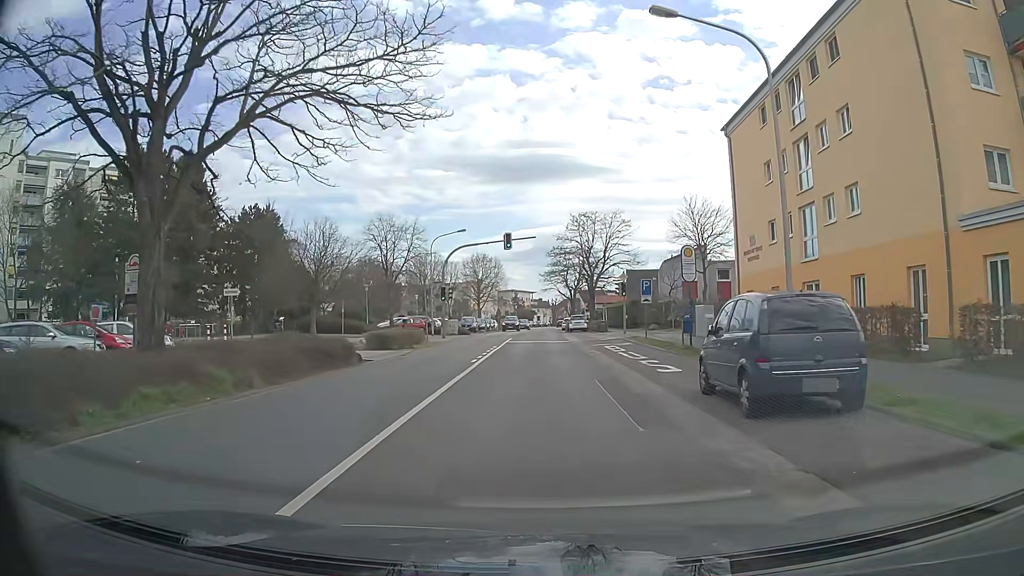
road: tertiary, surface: asphalt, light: Day
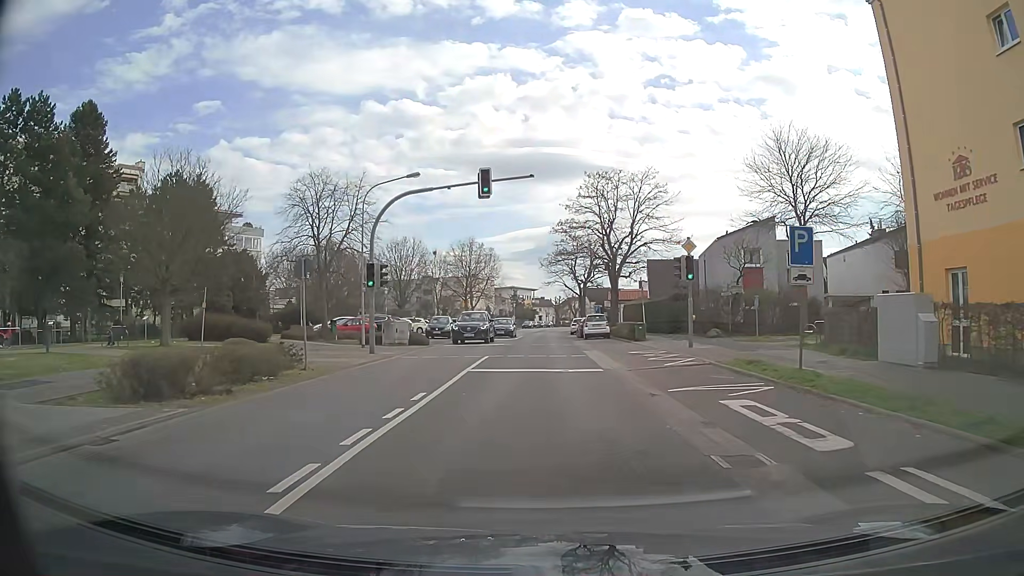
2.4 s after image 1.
(-0.2, +19.2) m; -1°
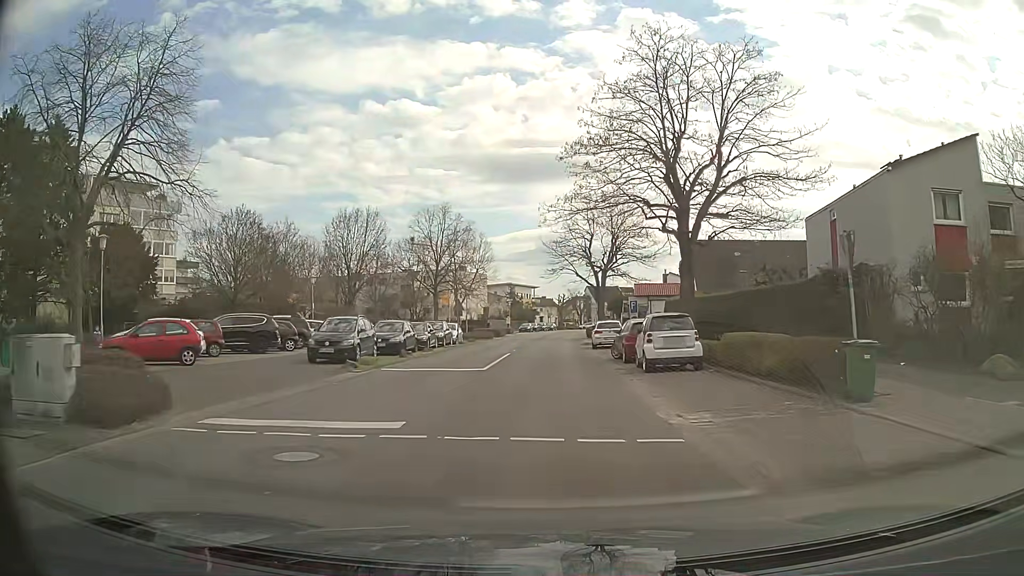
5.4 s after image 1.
(0.0, +24.0) m; -1°
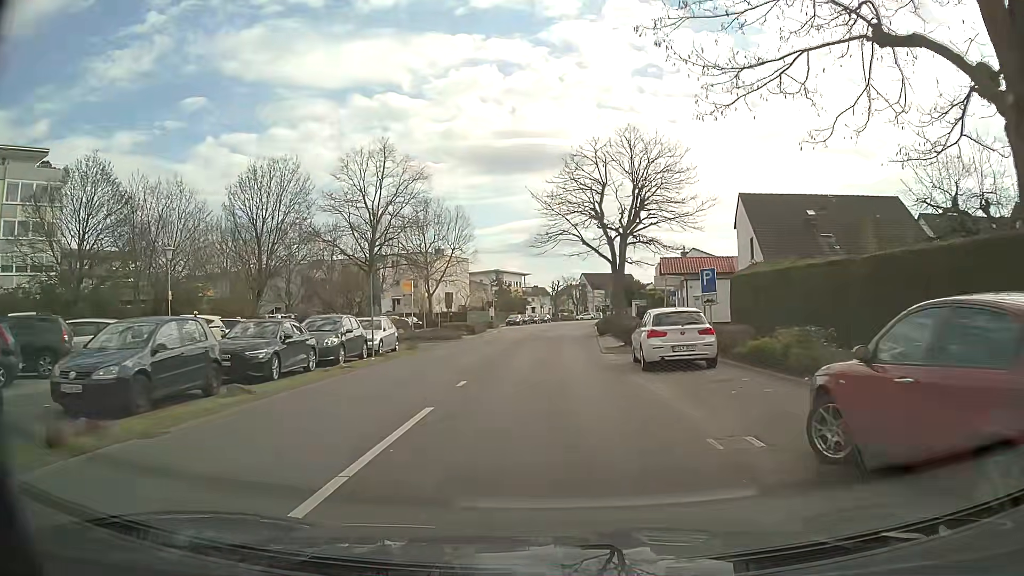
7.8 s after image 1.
(+0.3, +19.3) m; +1°
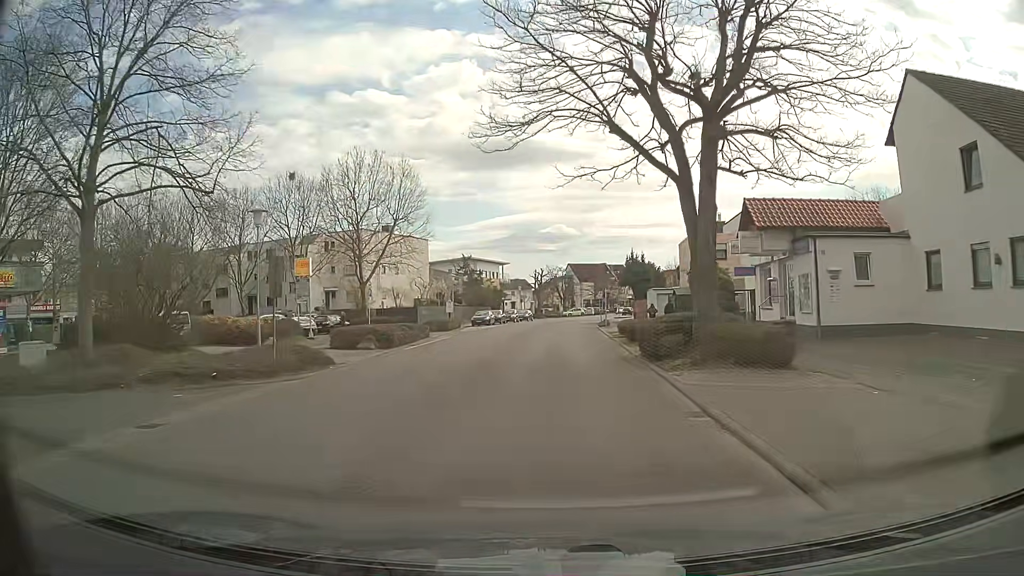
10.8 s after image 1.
(+0.4, +24.3) m; +2°
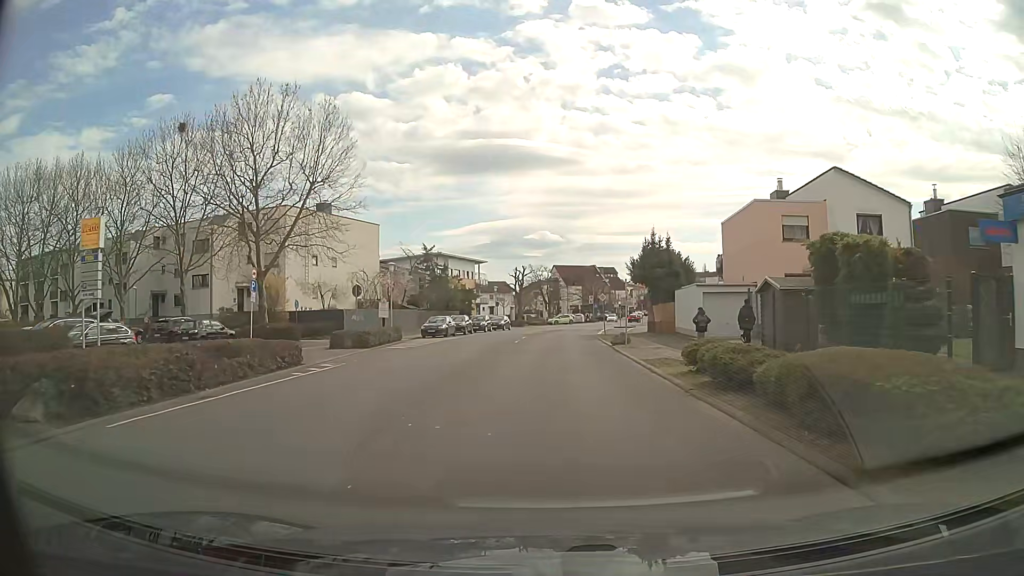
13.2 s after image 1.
(+0.2, +19.3) m; +1°
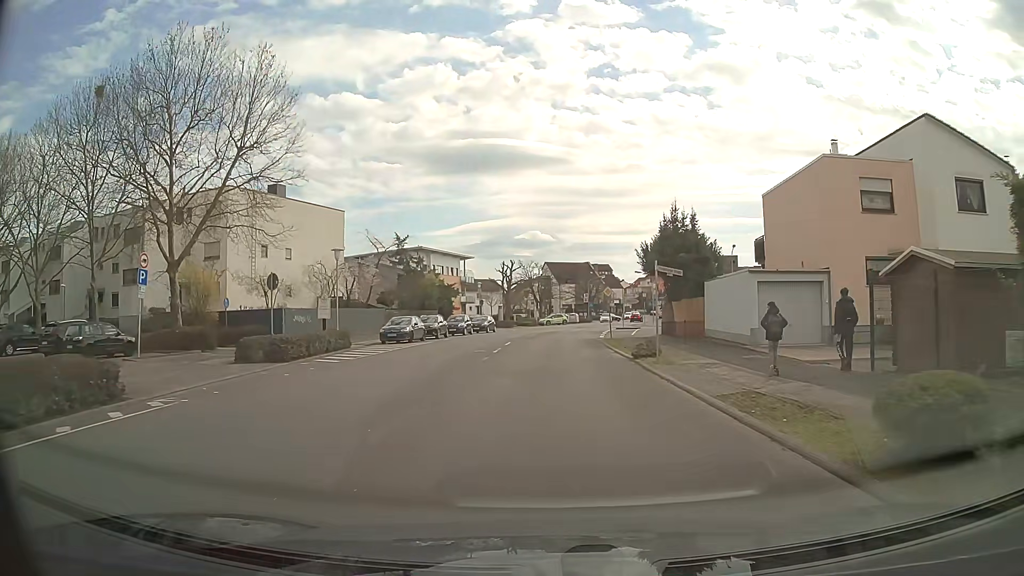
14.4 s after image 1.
(+0.2, +9.6) m; +1°
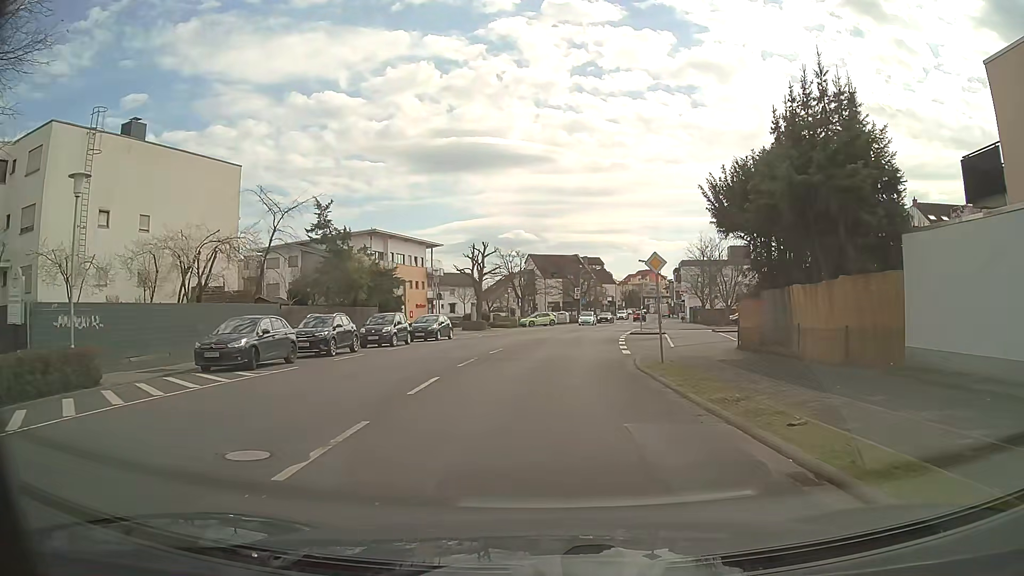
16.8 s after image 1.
(+0.3, +19.3) m; +1°
